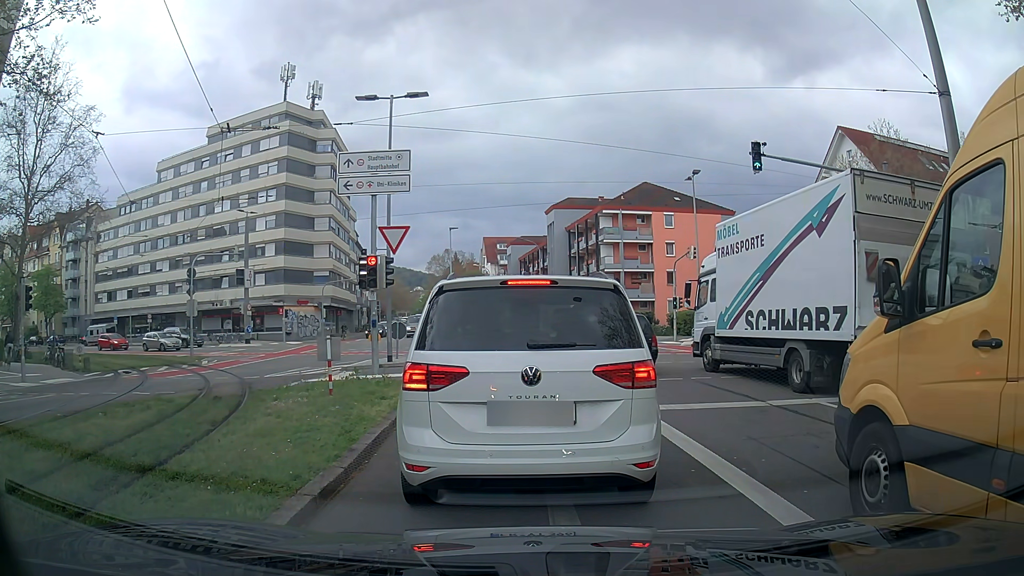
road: secondary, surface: asphalt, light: Day
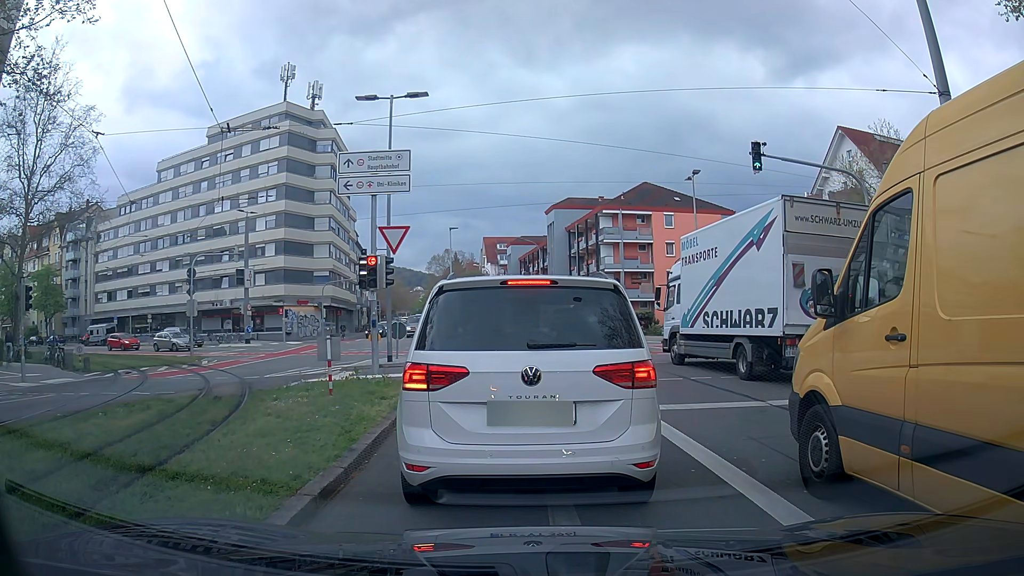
(0.0, 0.0) m; 0°
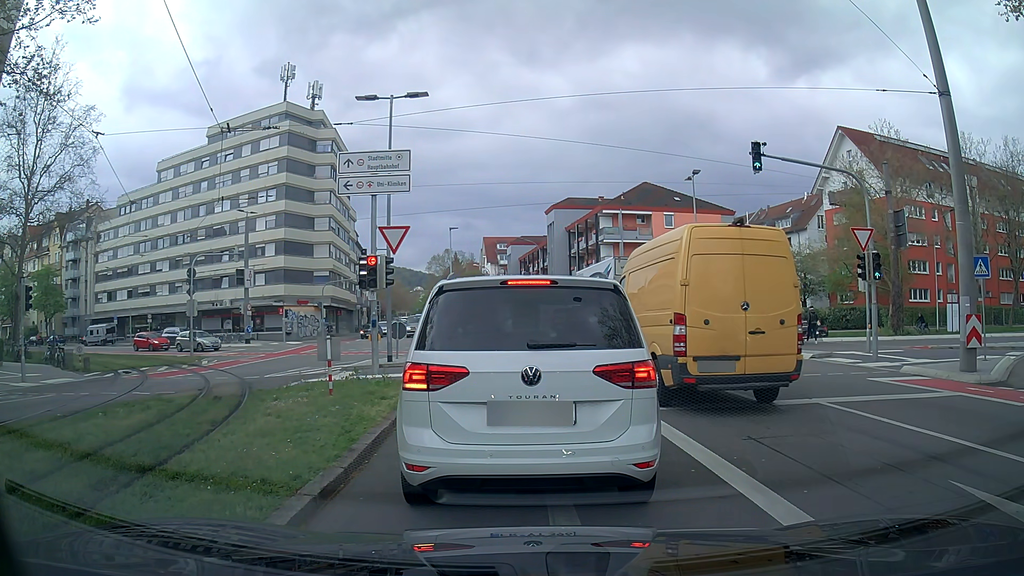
(0.0, 0.0) m; 0°
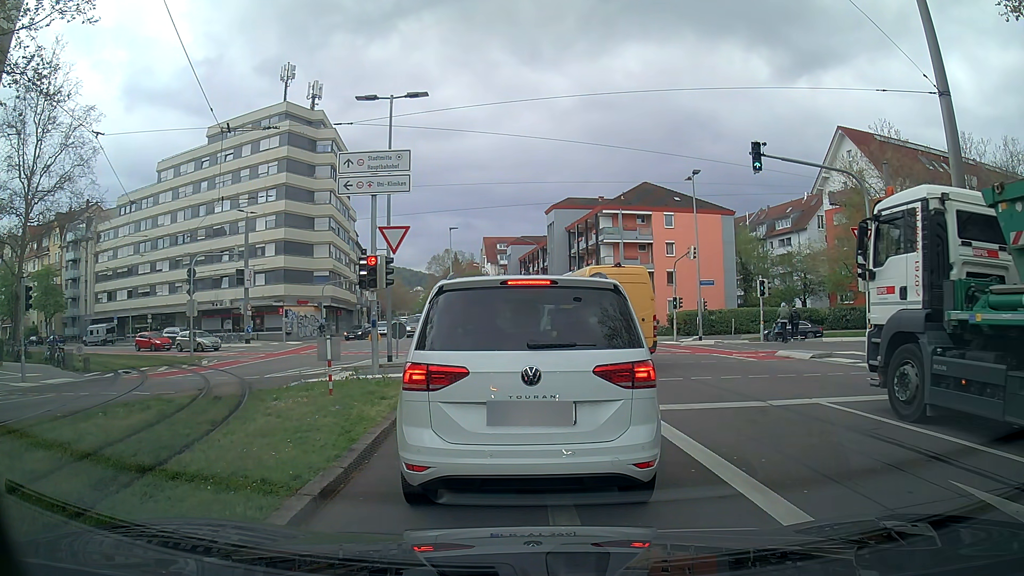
(0.0, 0.0) m; 0°
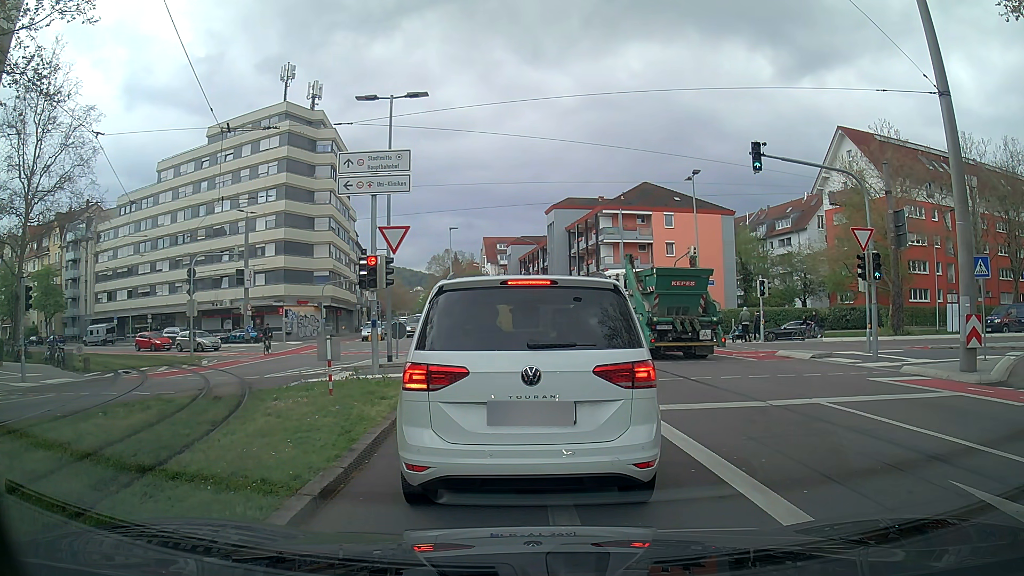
(0.0, 0.0) m; 0°
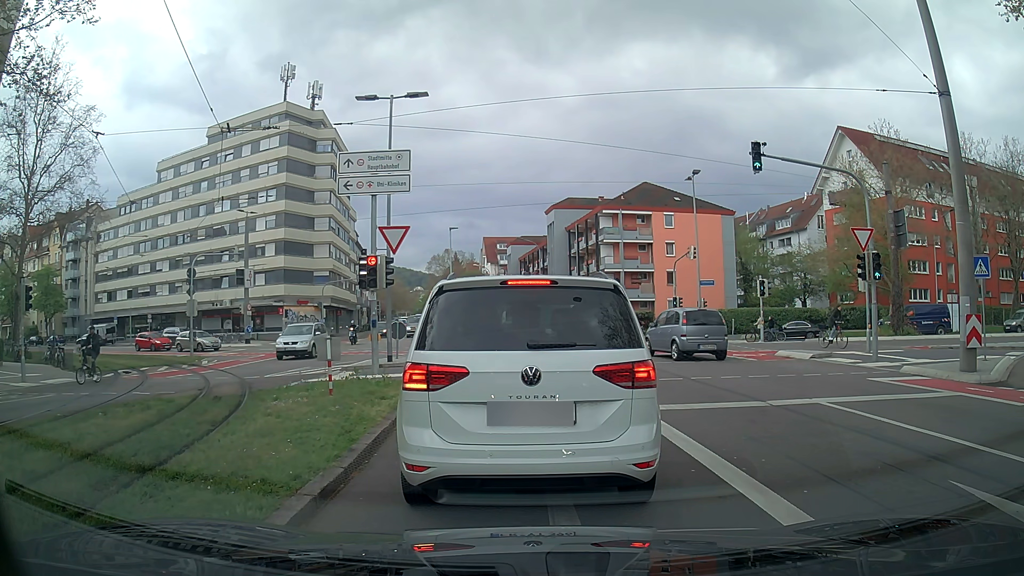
(0.0, 0.0) m; 0°
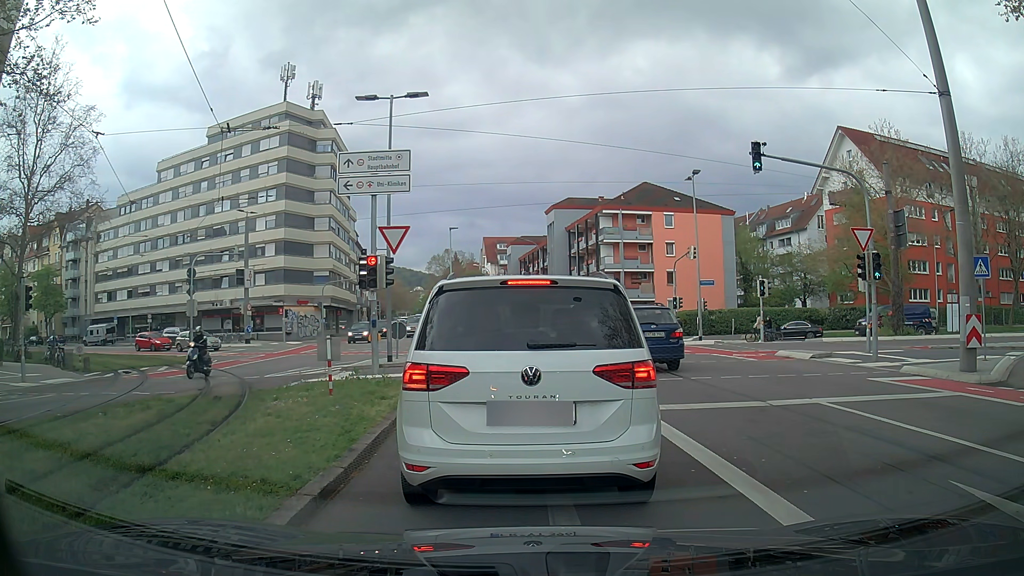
(0.0, 0.0) m; 0°
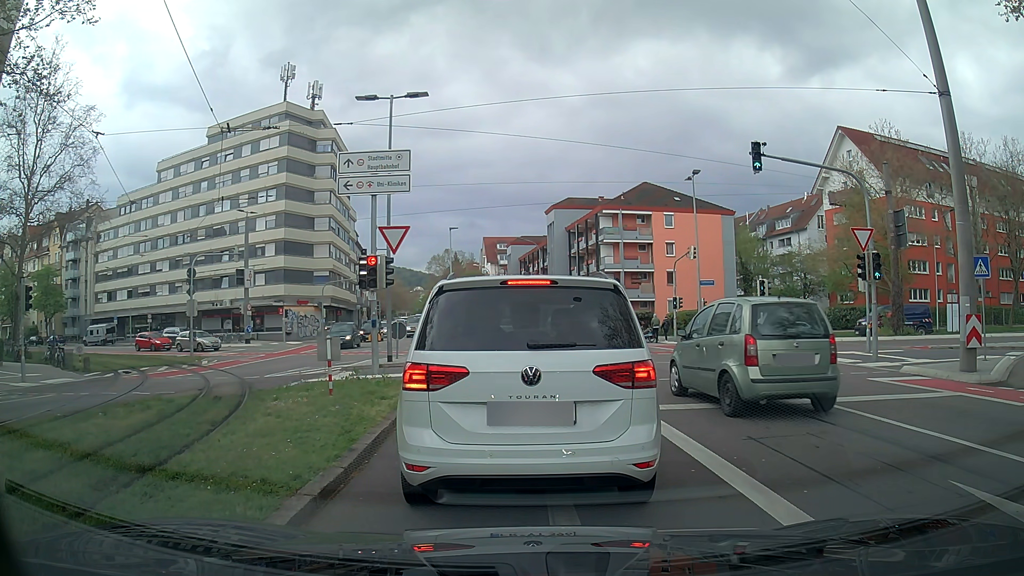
(0.0, 0.0) m; 0°
